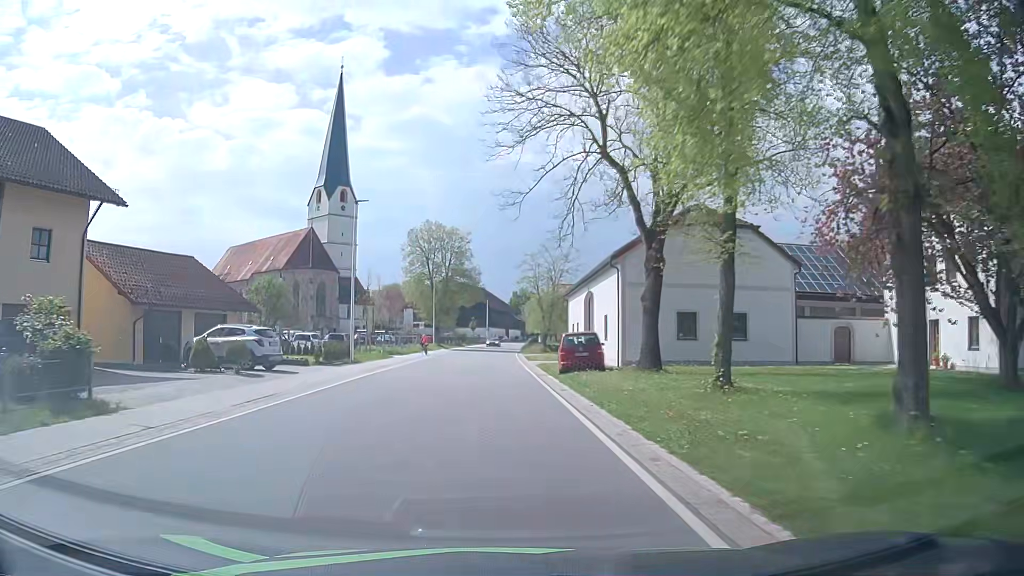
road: secondary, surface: asphalt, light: Day
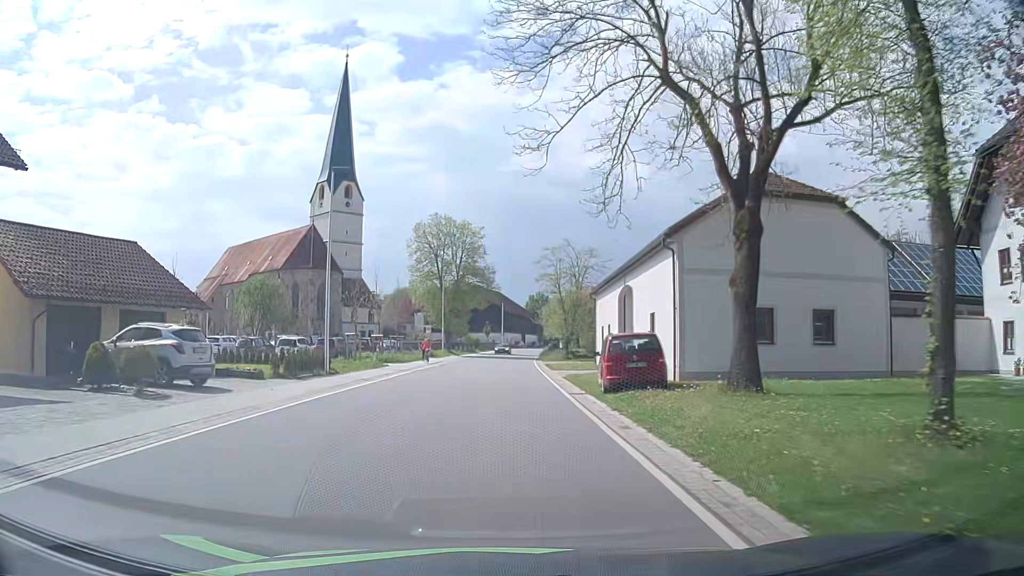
(-0.1, +7.7) m; -2°
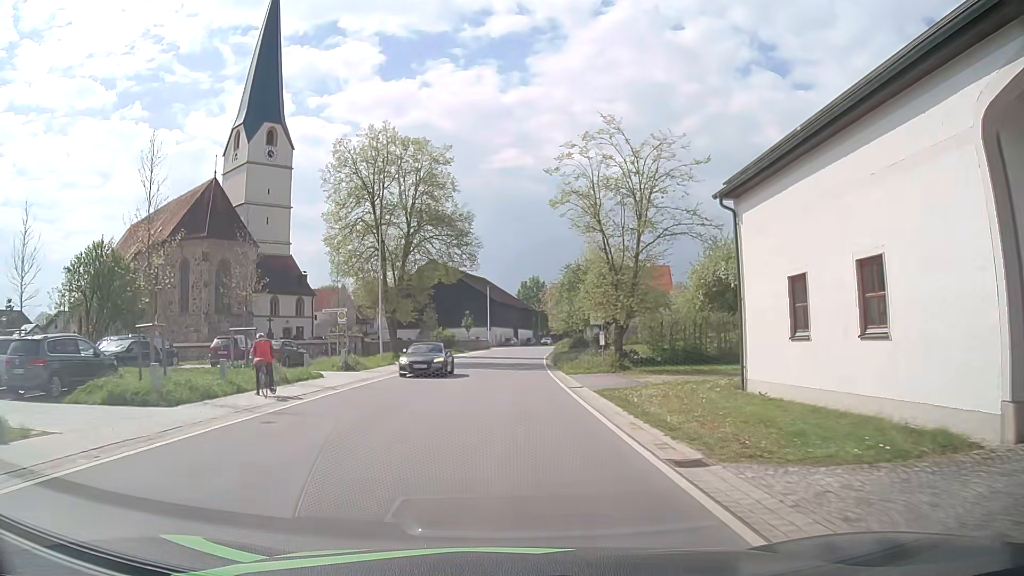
(+0.4, +30.6) m; +1°
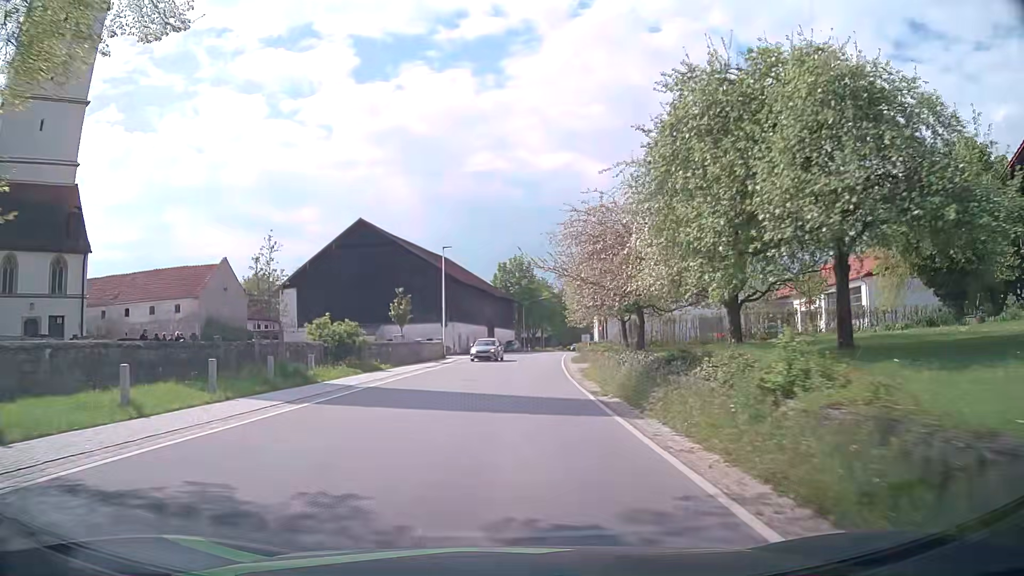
(+0.4, +38.3) m; +2°
(0, +10) (0, +20) (+1, +30) (+1, +40) (+2, +50) (+3, +60) (+4, +70) (+6, +80) (+7, +90) (+9, +99) m
